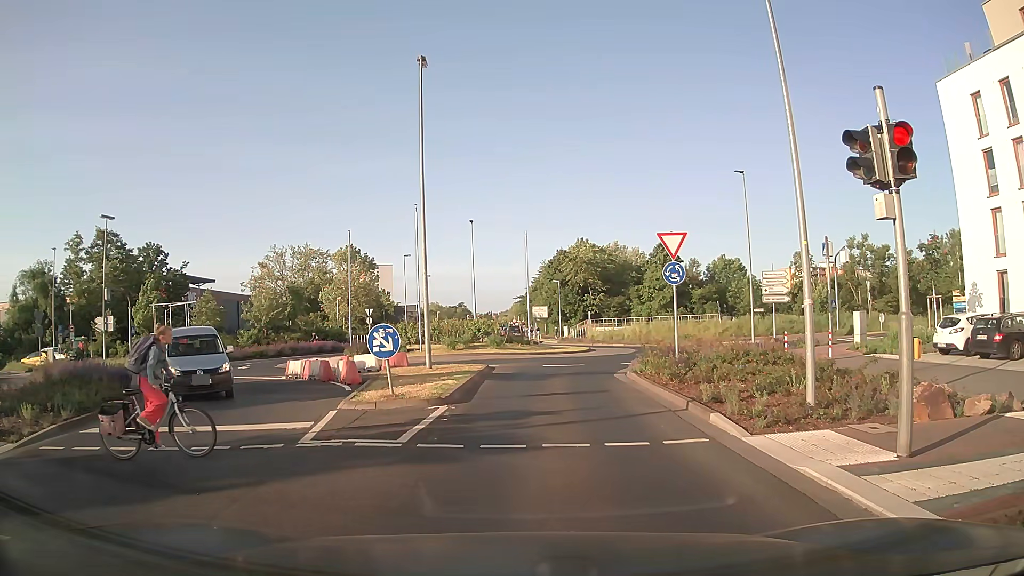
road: secondary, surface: asphalt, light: Day
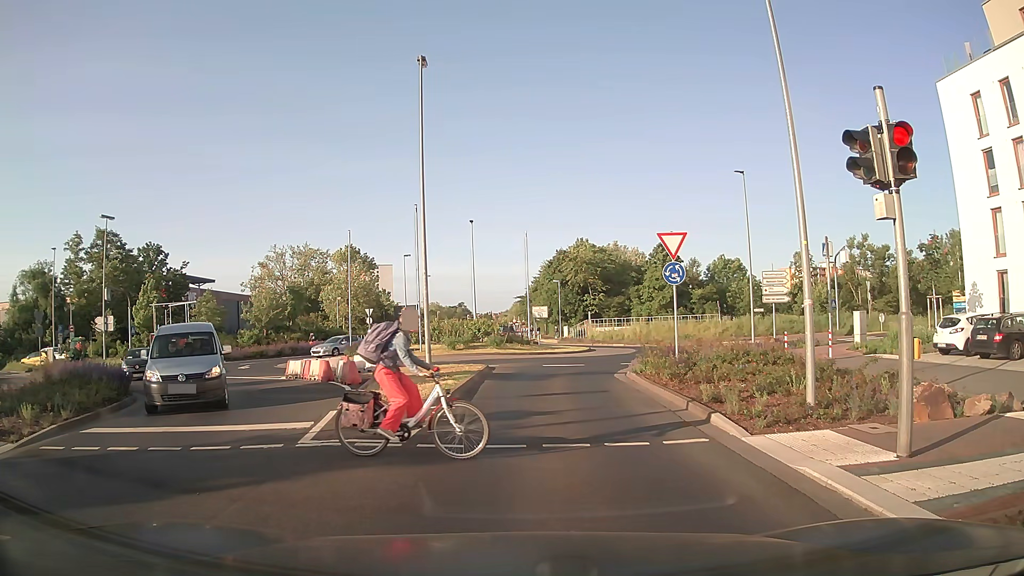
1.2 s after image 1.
(0.0, 0.0) m; 0°
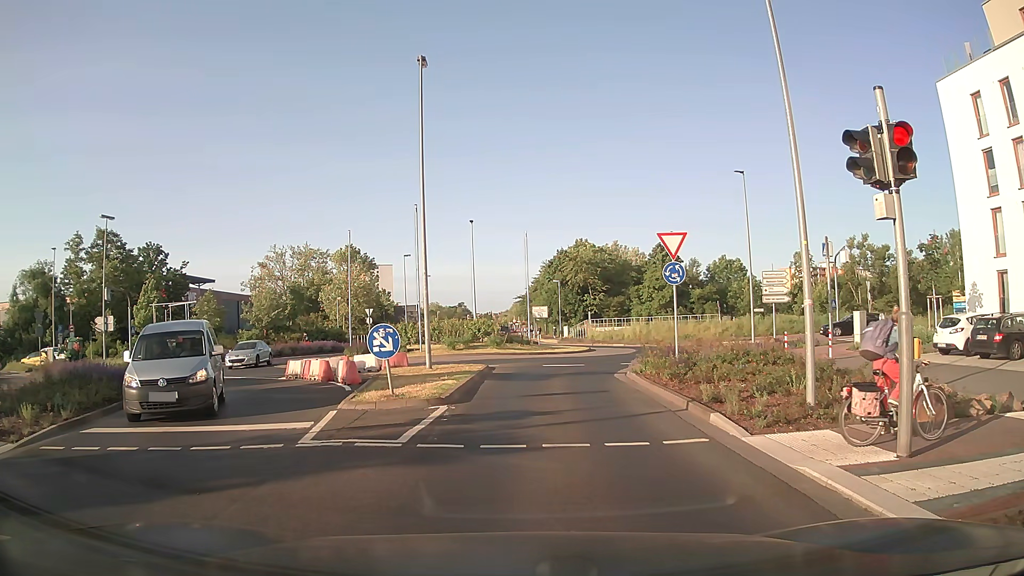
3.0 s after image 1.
(0.0, 0.0) m; 0°
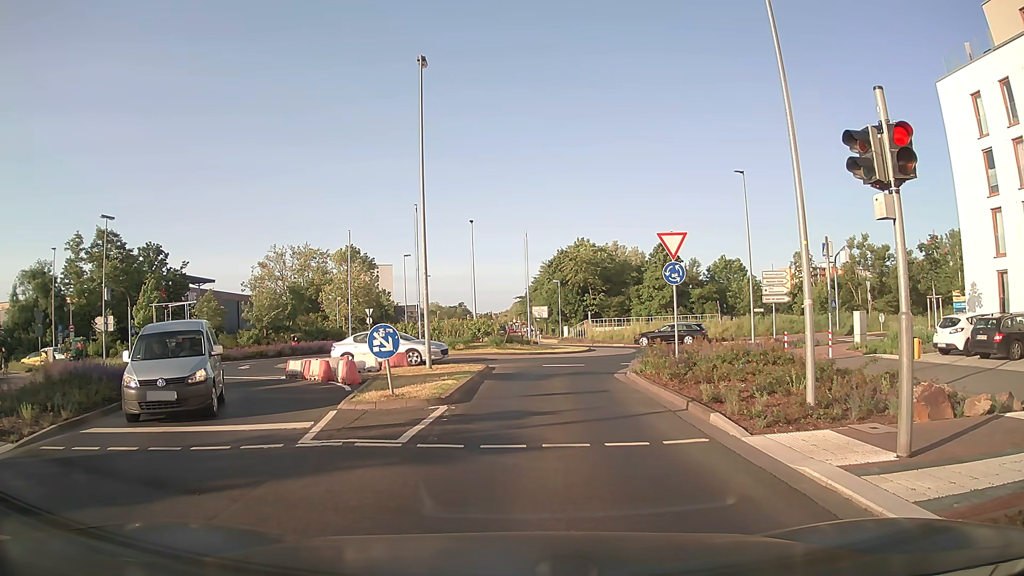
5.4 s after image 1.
(0.0, 0.0) m; 0°
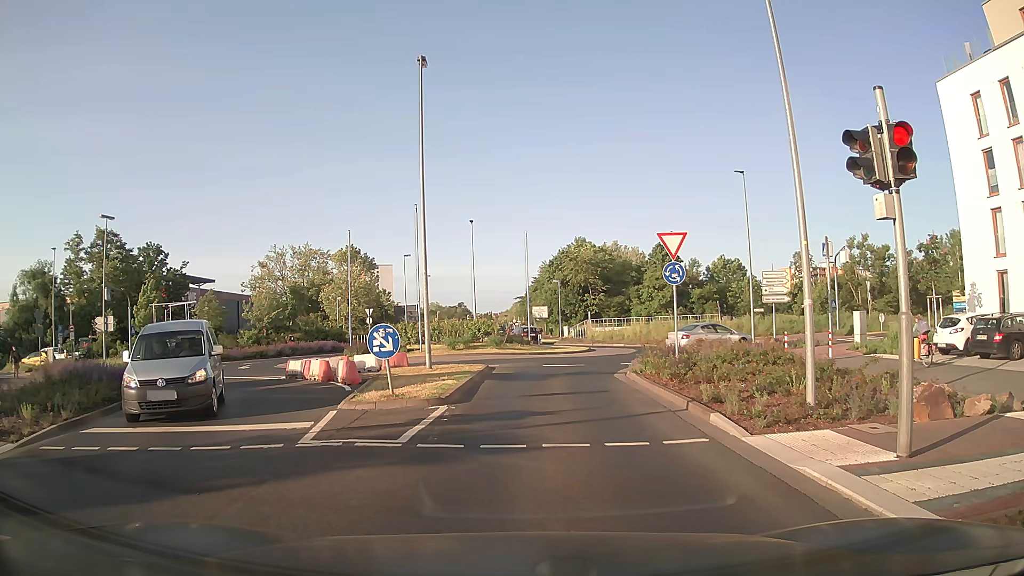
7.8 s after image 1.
(0.0, 0.0) m; 0°
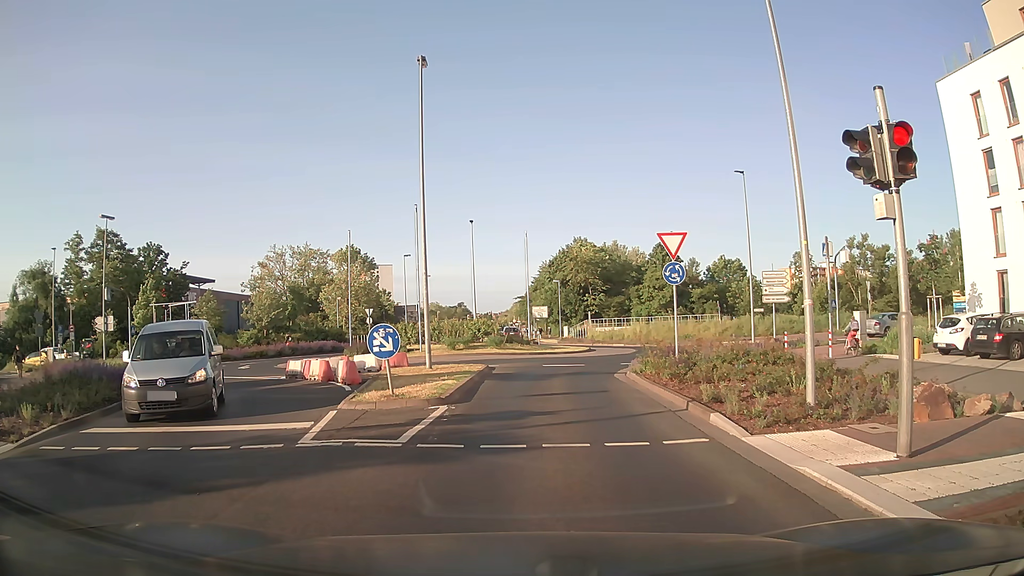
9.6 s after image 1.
(0.0, 0.0) m; 0°
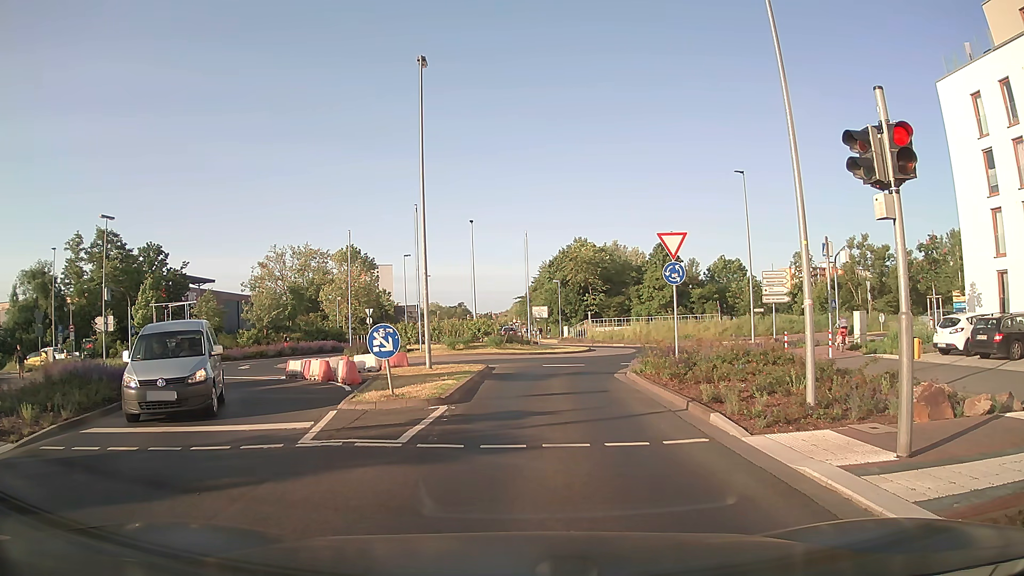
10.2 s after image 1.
(0.0, 0.0) m; 0°
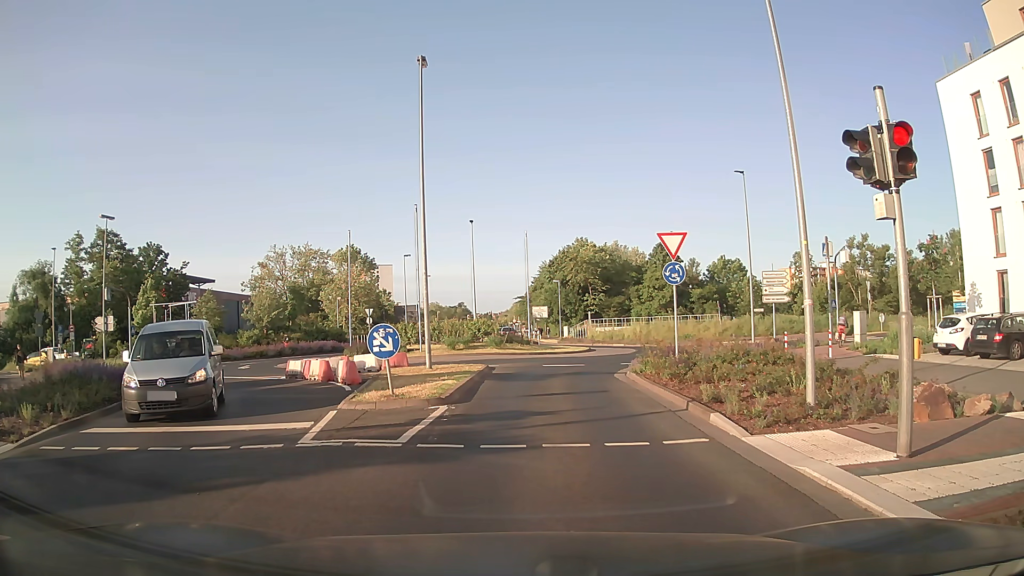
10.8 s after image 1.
(0.0, 0.0) m; 0°
(0, +10) (+1, +20) (+4, +29) (+8, +39) (+6, +48) (+2, +57) (0, +67) (-1, +77) (-1, +87) (-1, +97) m
